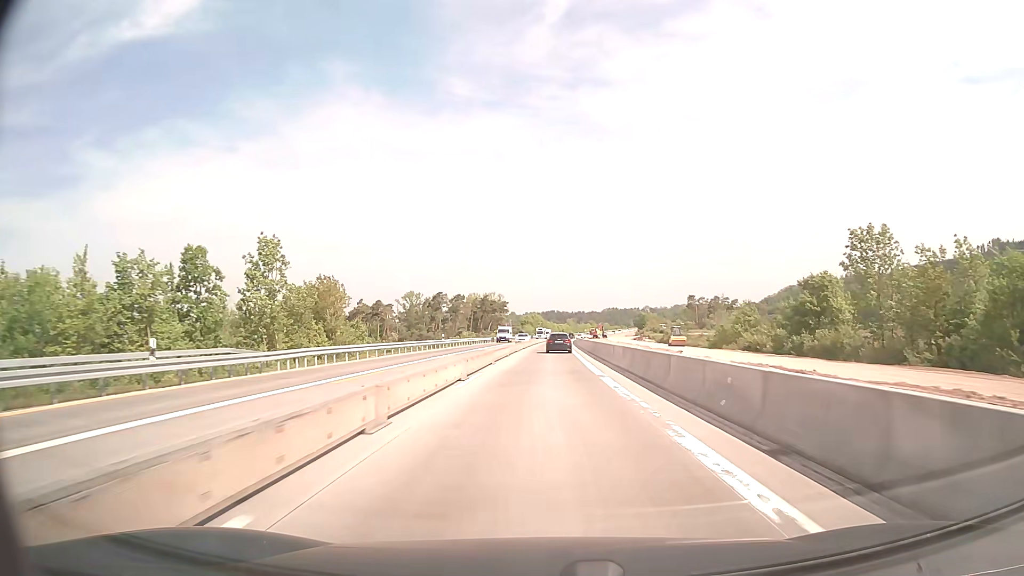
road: motorway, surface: concrete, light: Day
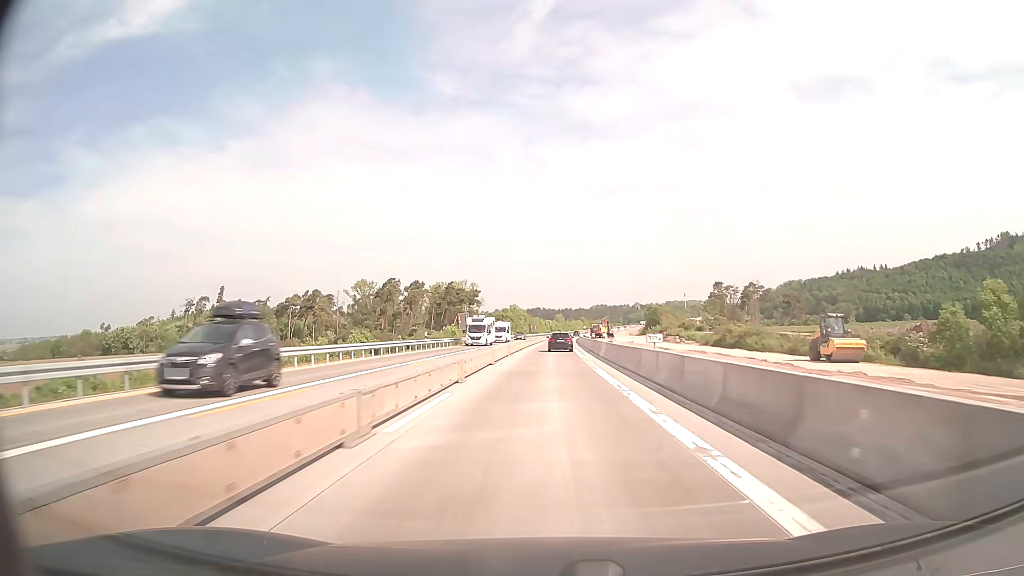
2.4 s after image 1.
(+0.6, +61.2) m; +1°
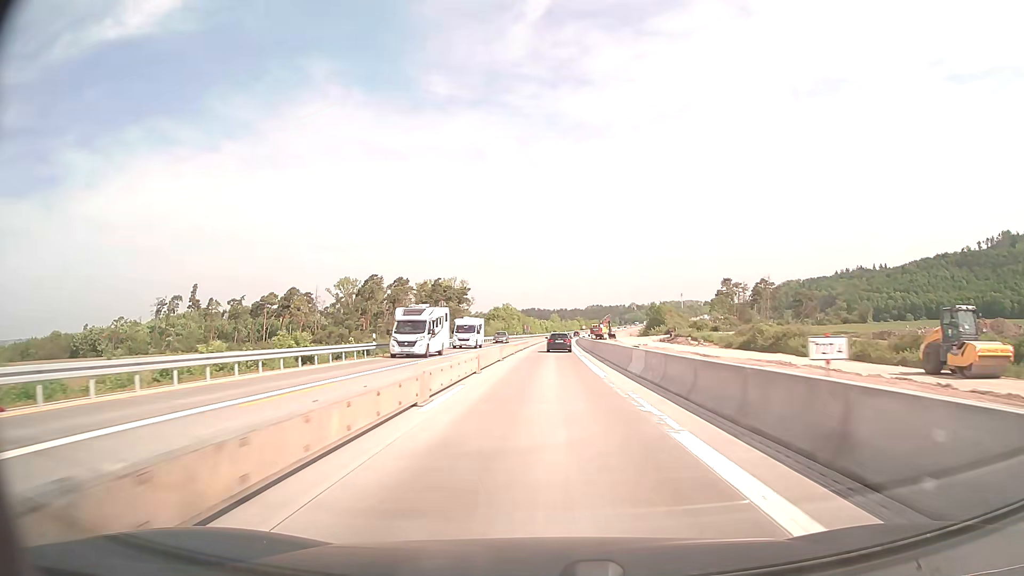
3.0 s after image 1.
(+0.1, +15.4) m; 0°
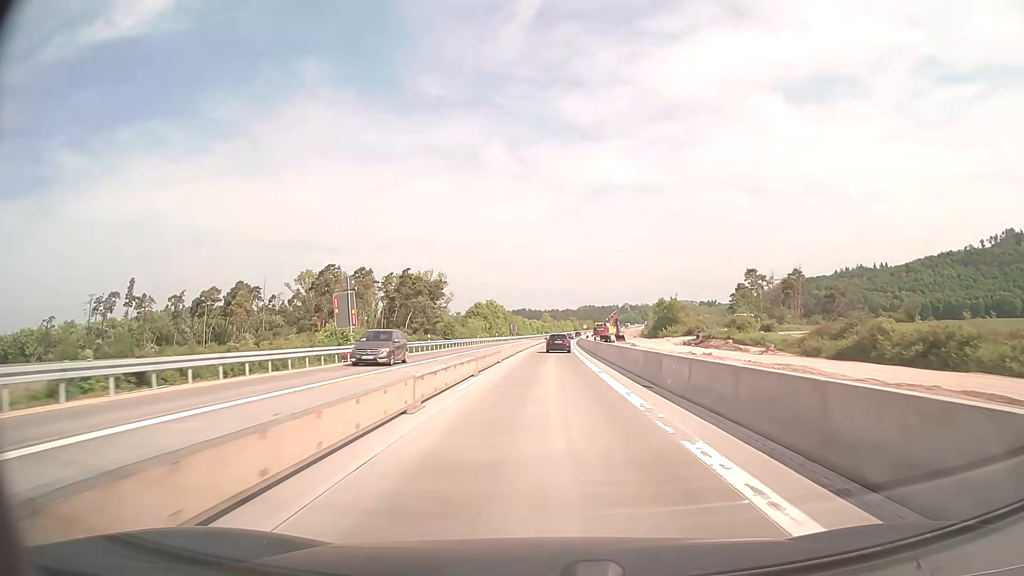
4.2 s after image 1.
(+0.2, +31.1) m; +1°
(0, +10) (0, +20) (0, +30) (0, +40) (+1, +50) (+1, +60) (+1, +70) (+1, +80) (+2, +90) (+2, +100) m
